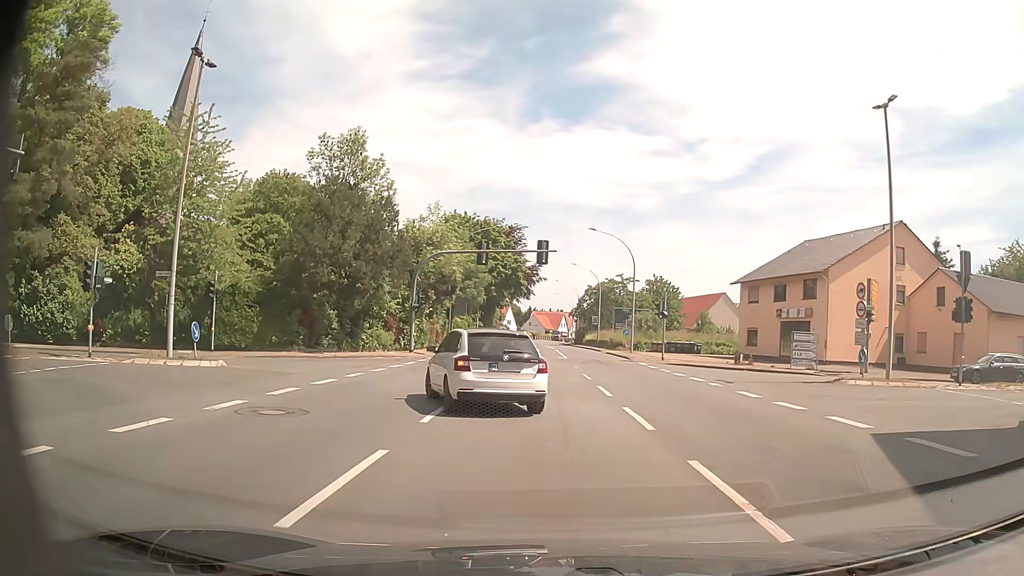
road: primary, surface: asphalt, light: Day
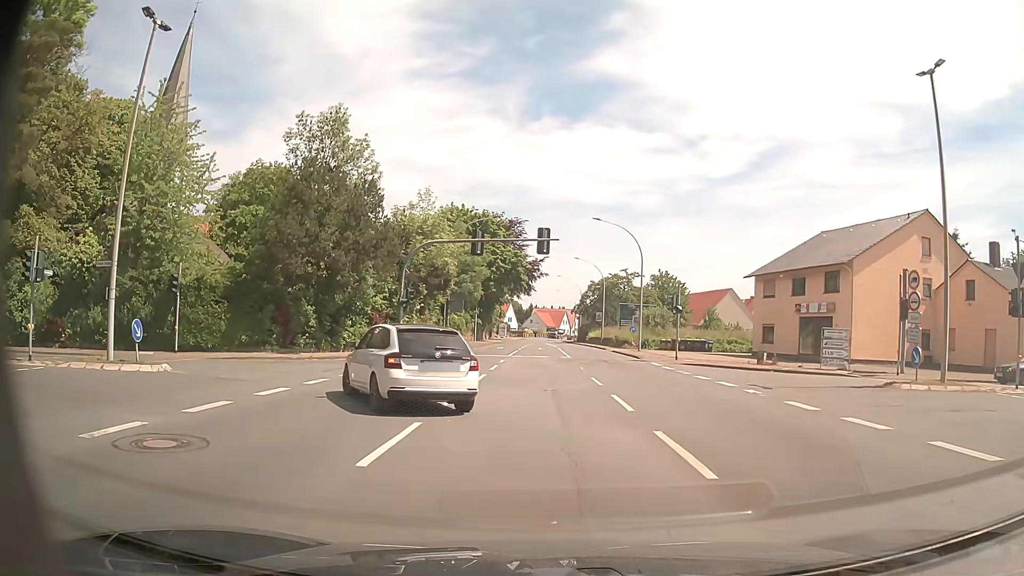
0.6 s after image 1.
(0.0, +3.6) m; -1°
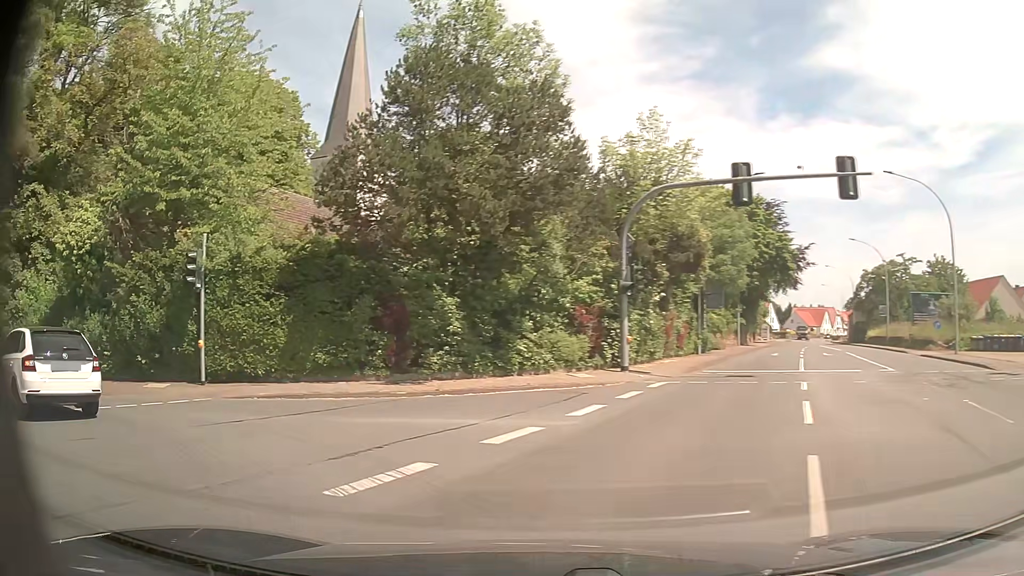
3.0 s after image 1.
(-1.1, +14.1) m; -21°
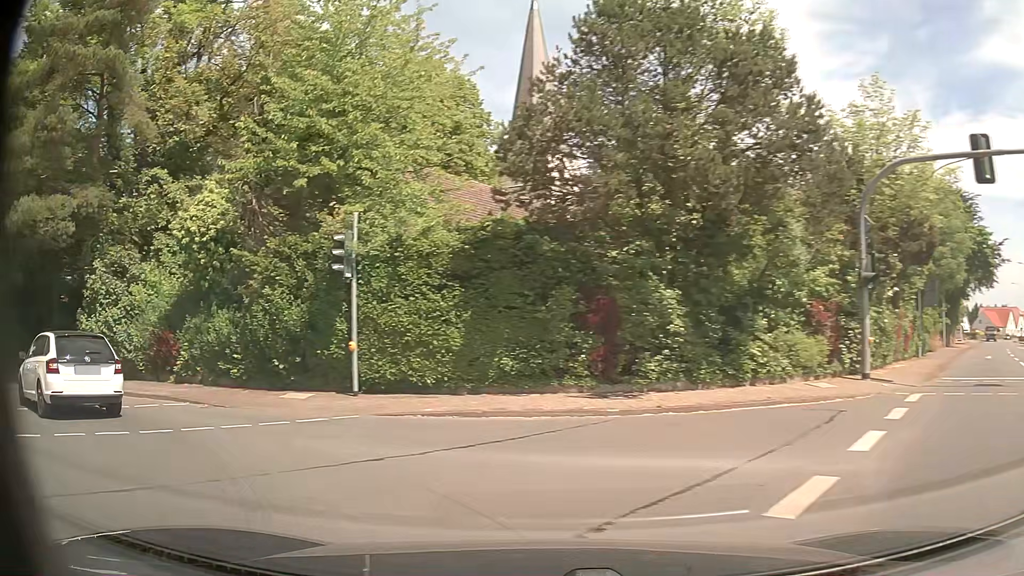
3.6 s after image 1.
(-0.4, +3.3) m; -16°
